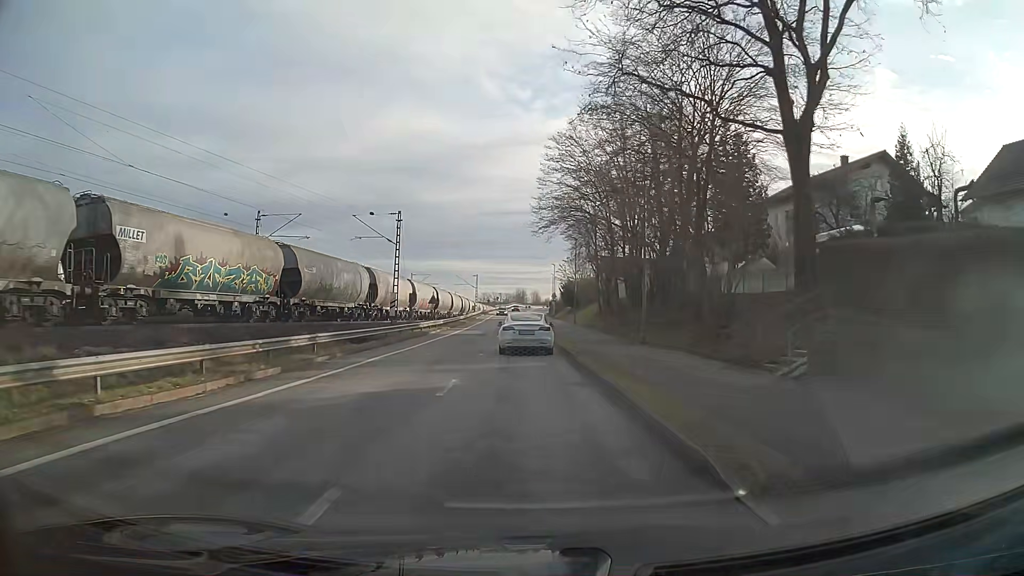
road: unclassified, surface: asphalt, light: Day
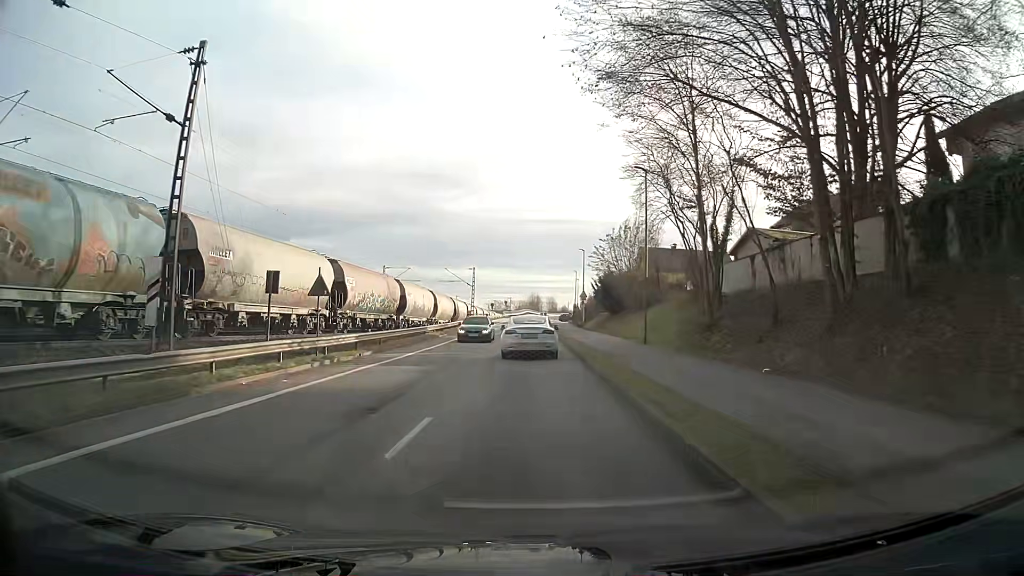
(-0.4, +32.2) m; -1°
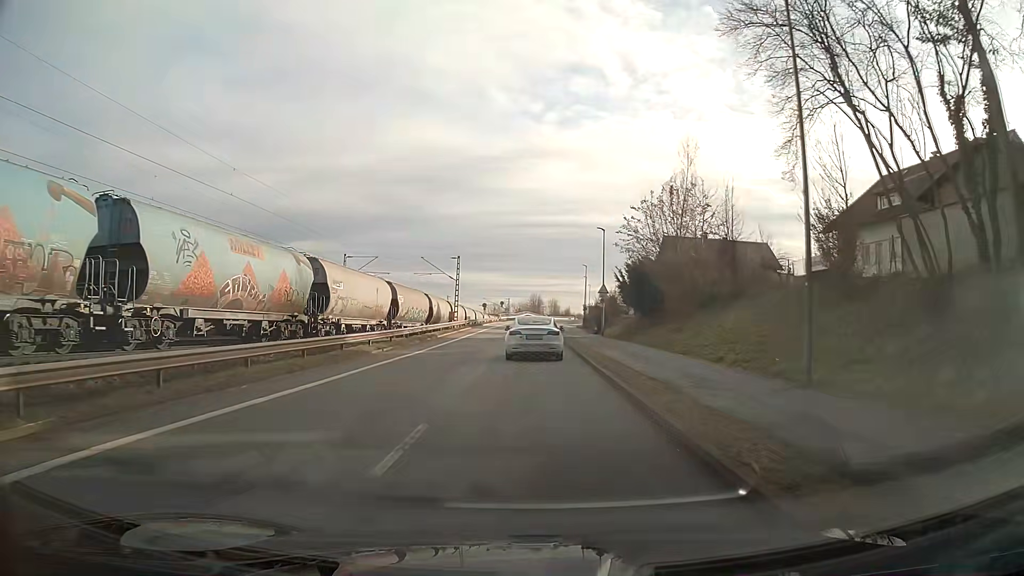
(-0.1, +18.4) m; 0°
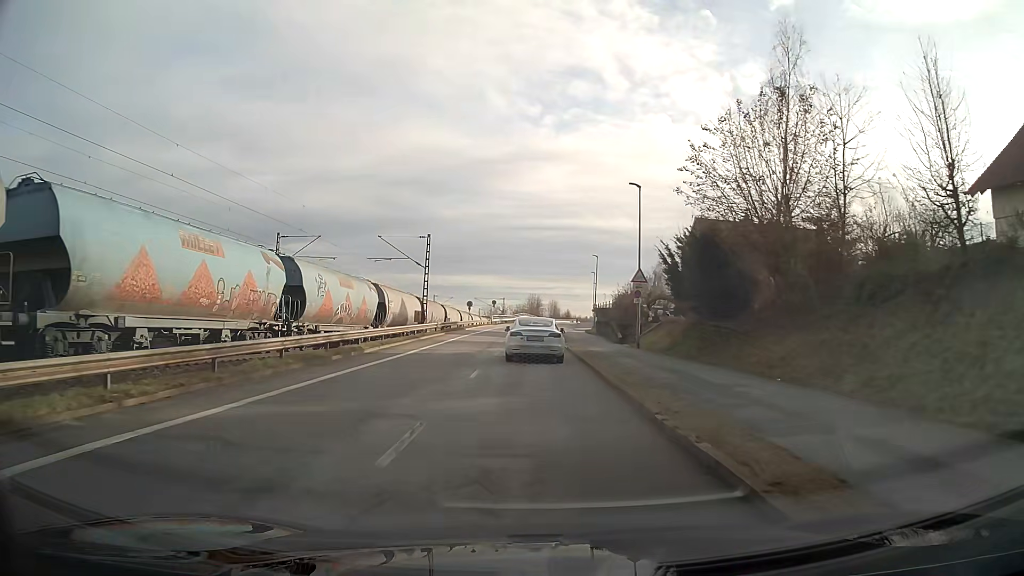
(-0.1, +17.8) m; 0°
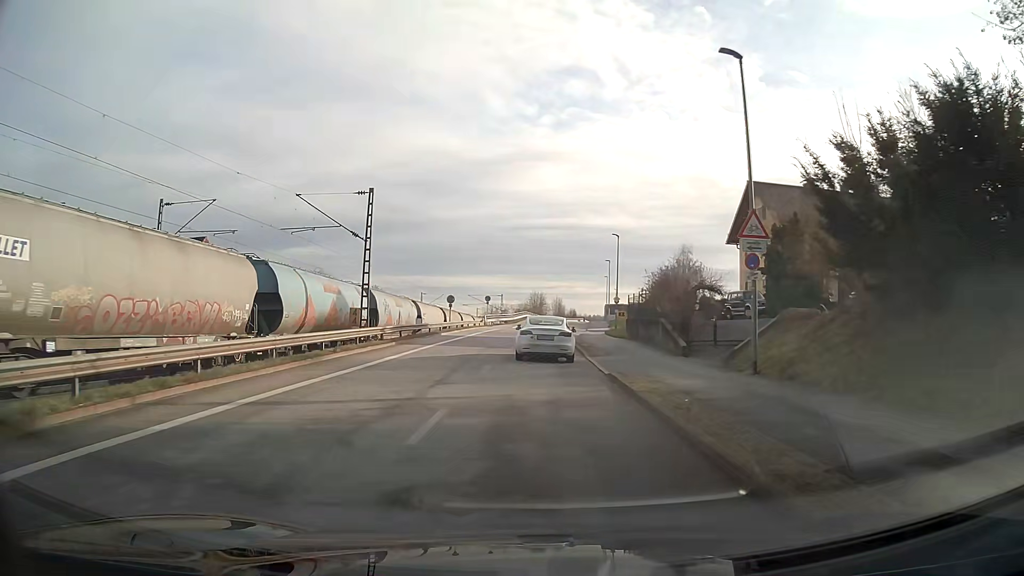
(0.0, +17.1) m; 0°
